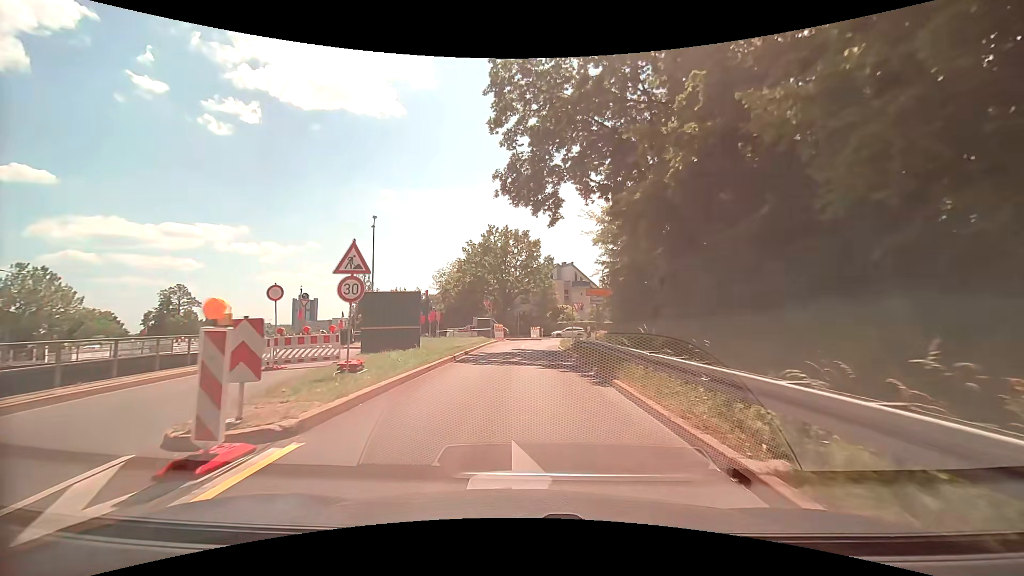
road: trunk_link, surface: asphalt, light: Day
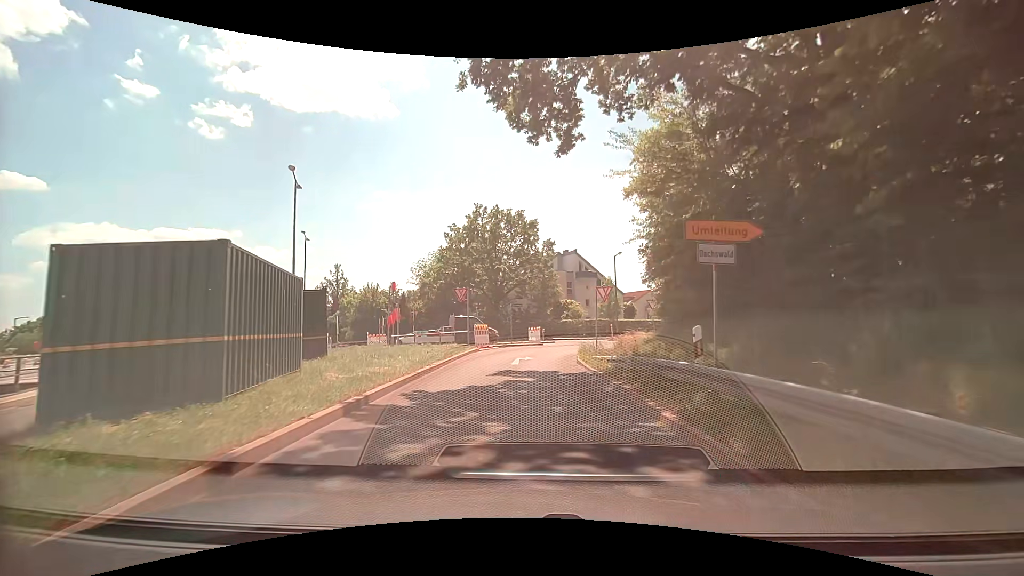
(+0.2, +13.5) m; 0°
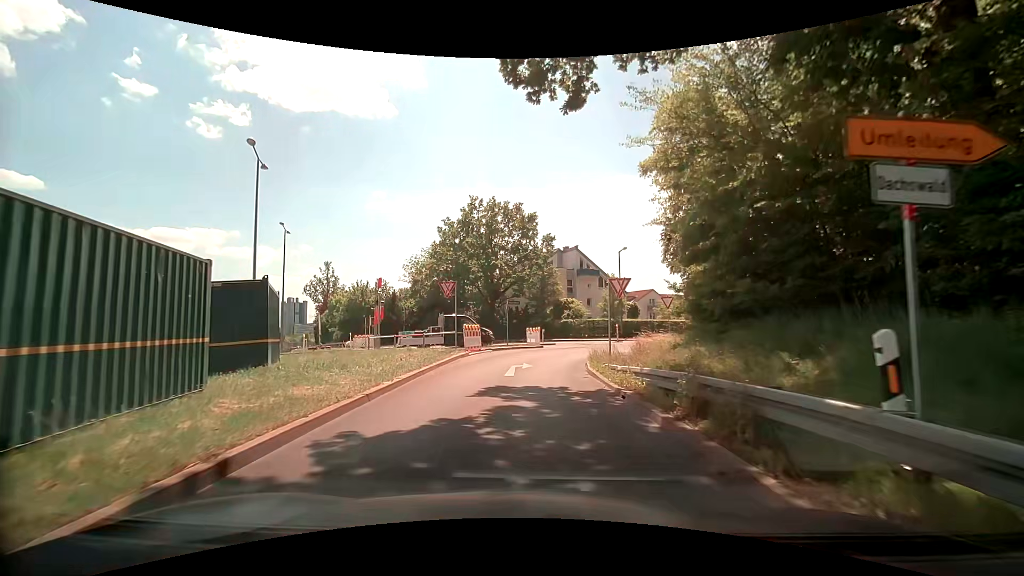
(+0.1, +3.9) m; +1°
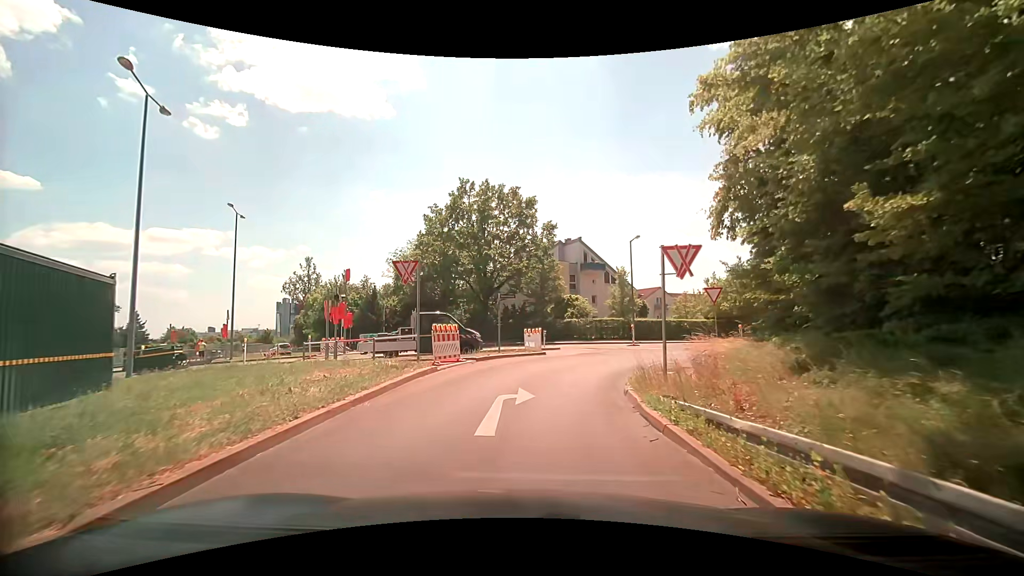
(+0.1, +7.3) m; +2°
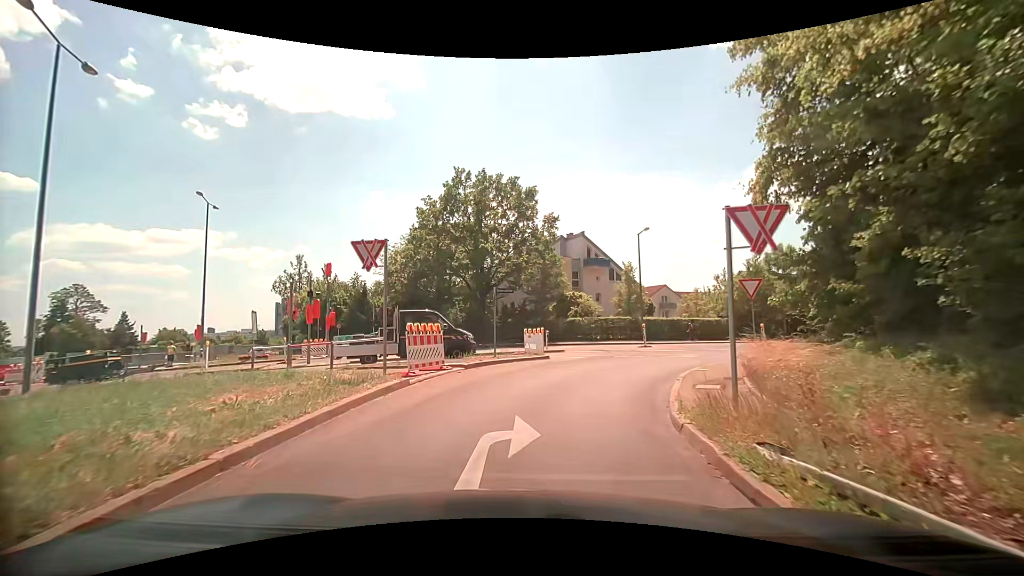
(-0.1, +3.5) m; -1°
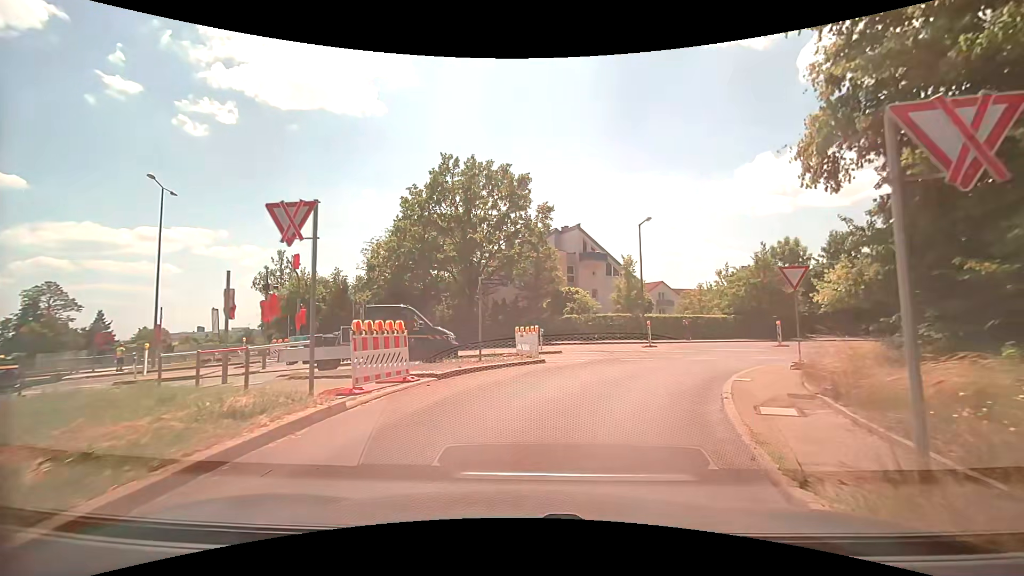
(0.0, +3.4) m; +2°
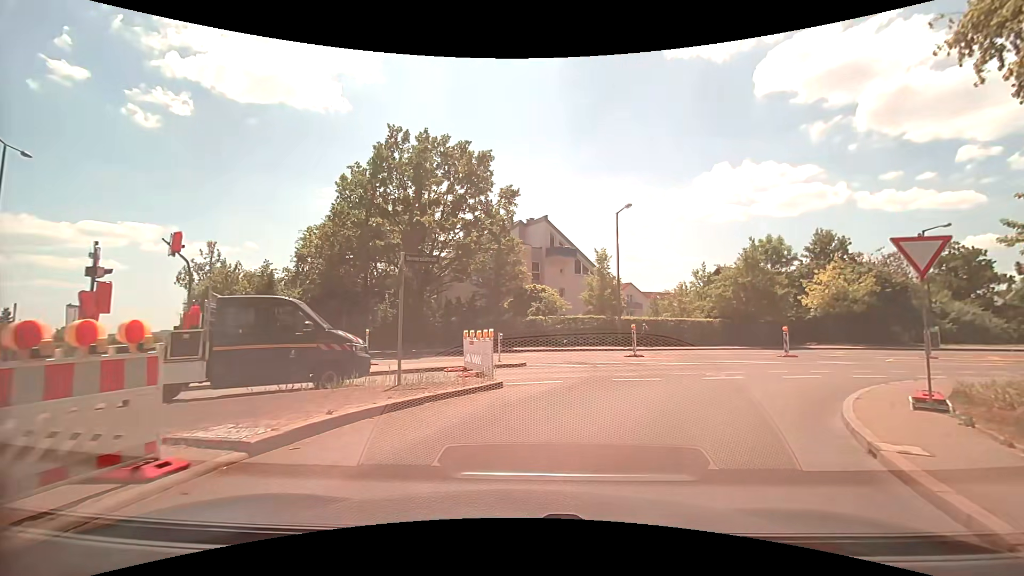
(-0.1, +6.3) m; +3°
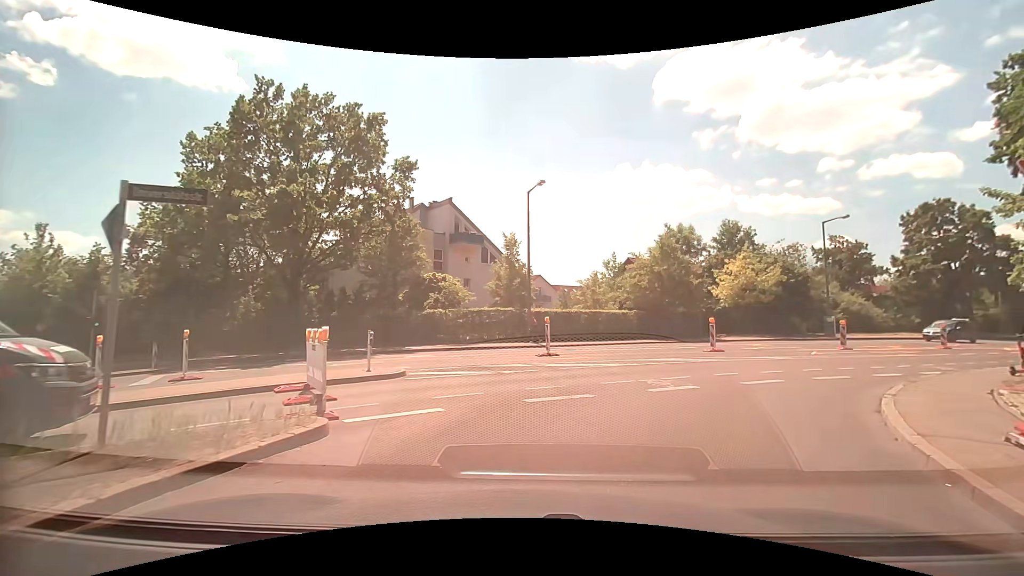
(+0.4, +4.7) m; +11°
